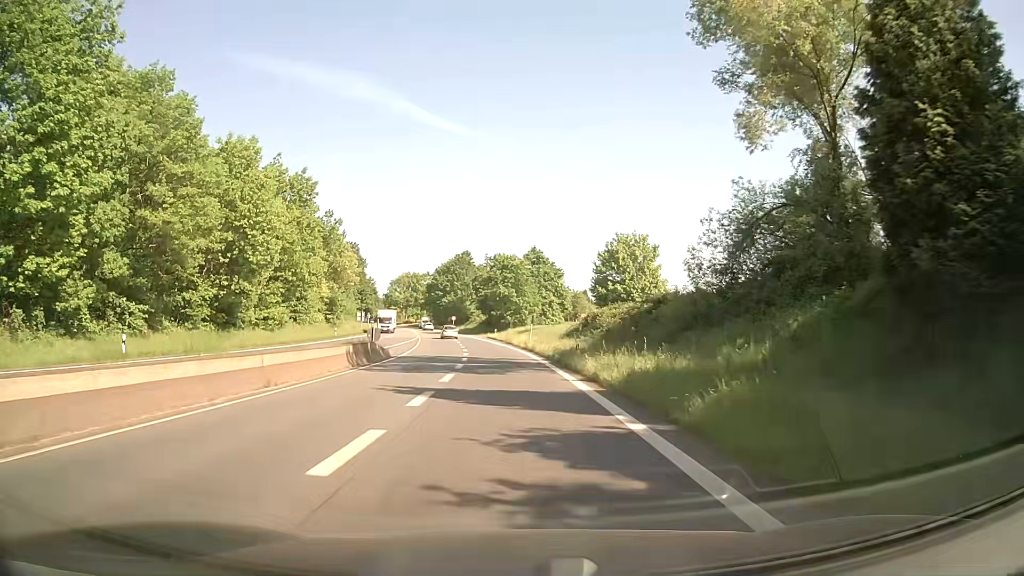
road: primary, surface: asphalt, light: Day
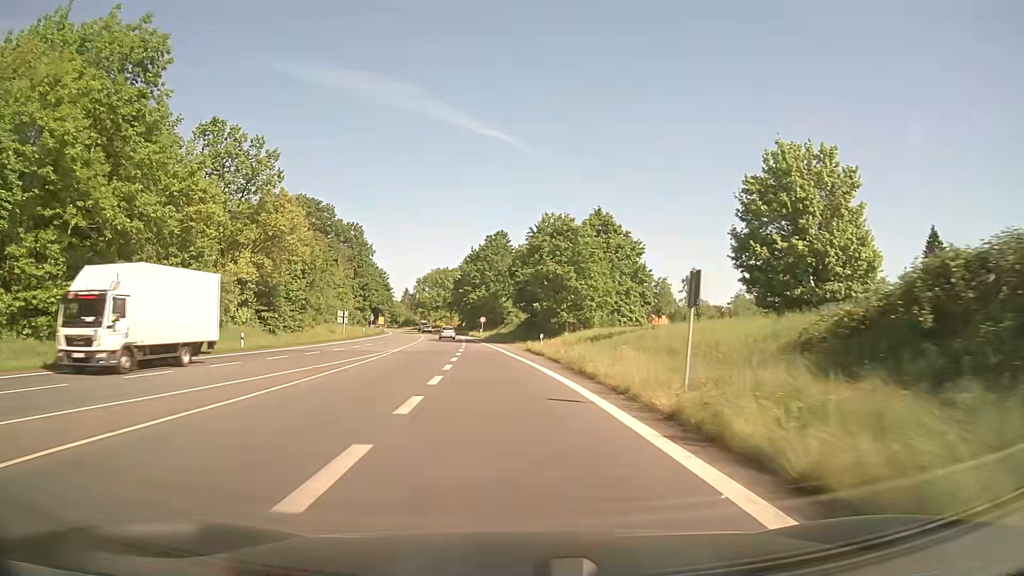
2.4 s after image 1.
(-0.8, +38.2) m; -3°
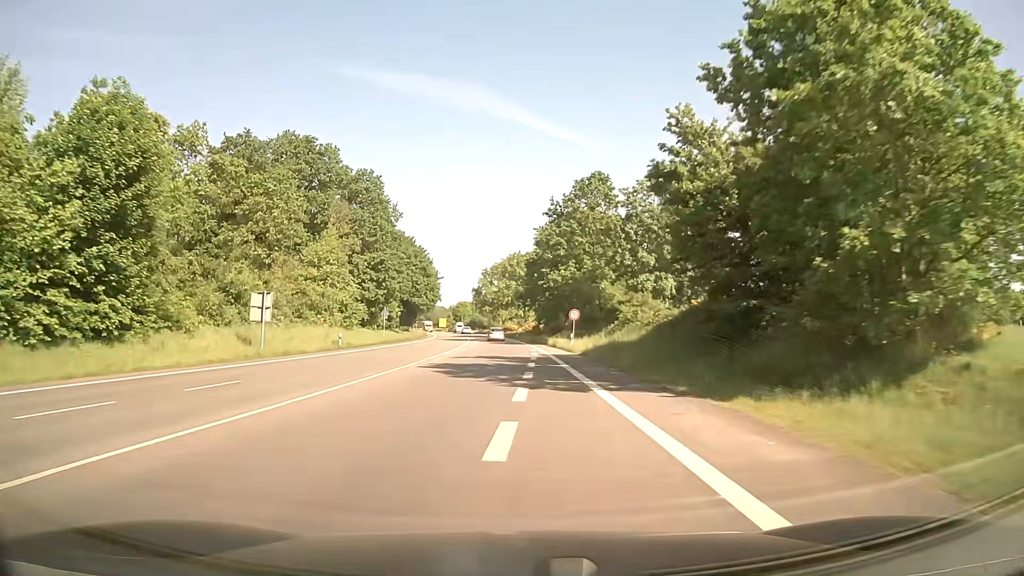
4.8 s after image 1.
(-3.0, +45.4) m; -7°
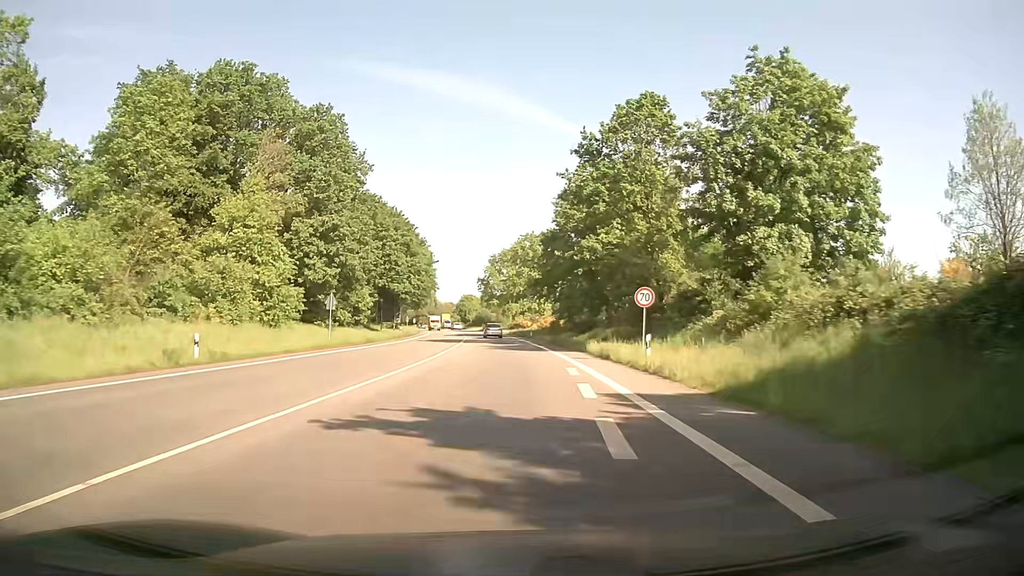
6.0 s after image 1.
(-0.3, +23.1) m; -1°
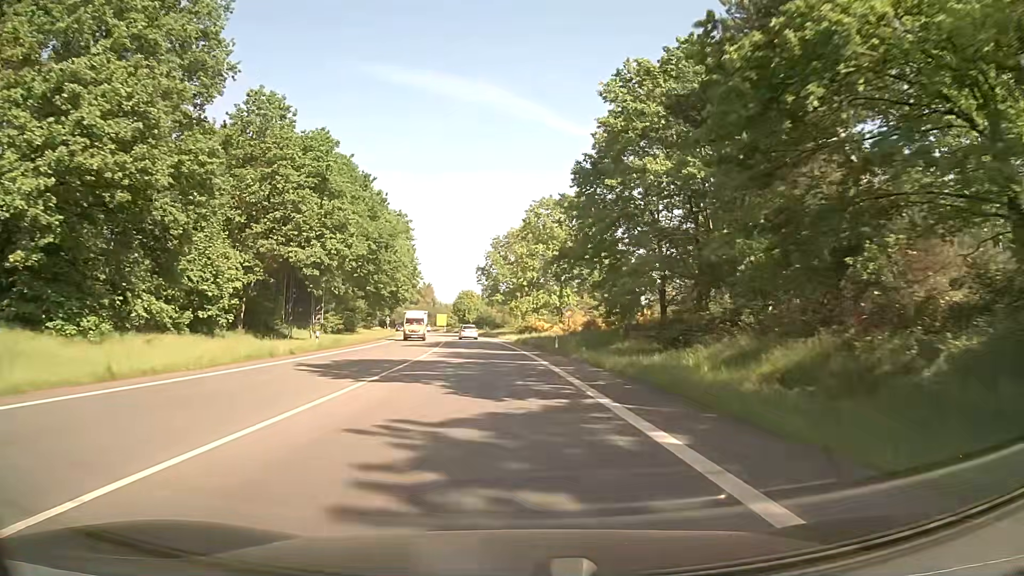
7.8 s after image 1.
(-0.2, +33.5) m; -1°
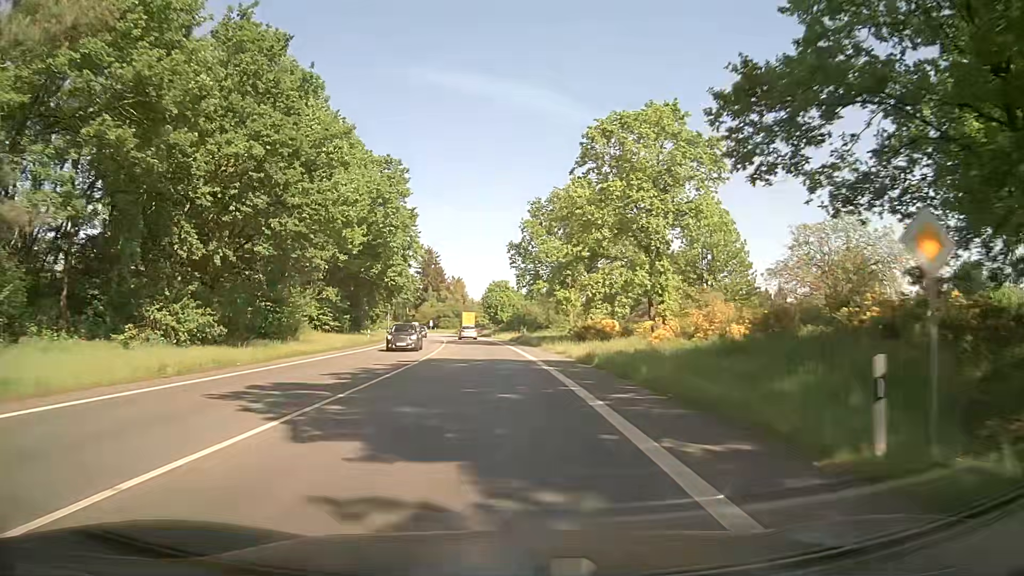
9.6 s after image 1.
(-0.9, +32.9) m; -3°
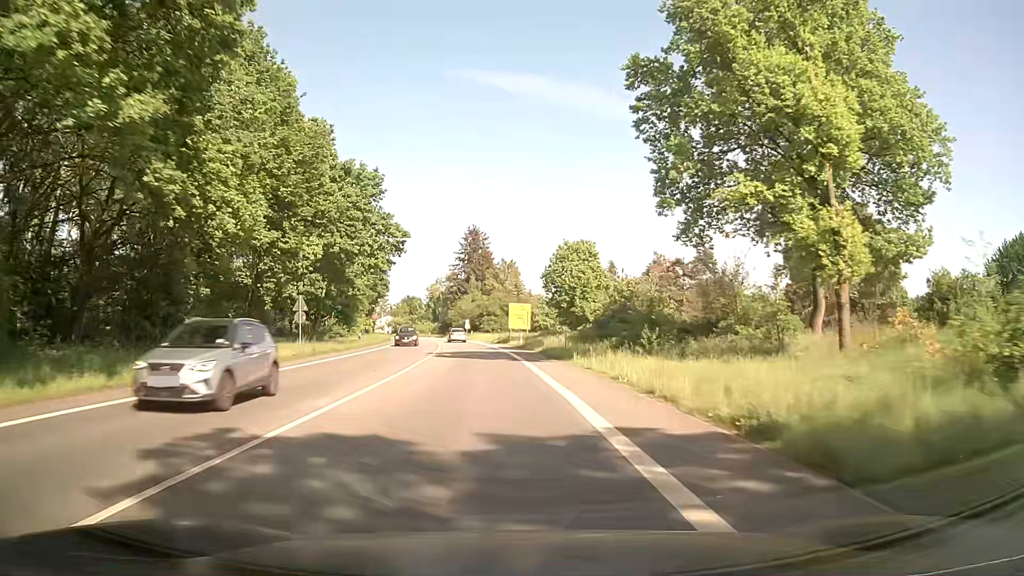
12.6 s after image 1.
(-3.4, +55.1) m; -6°
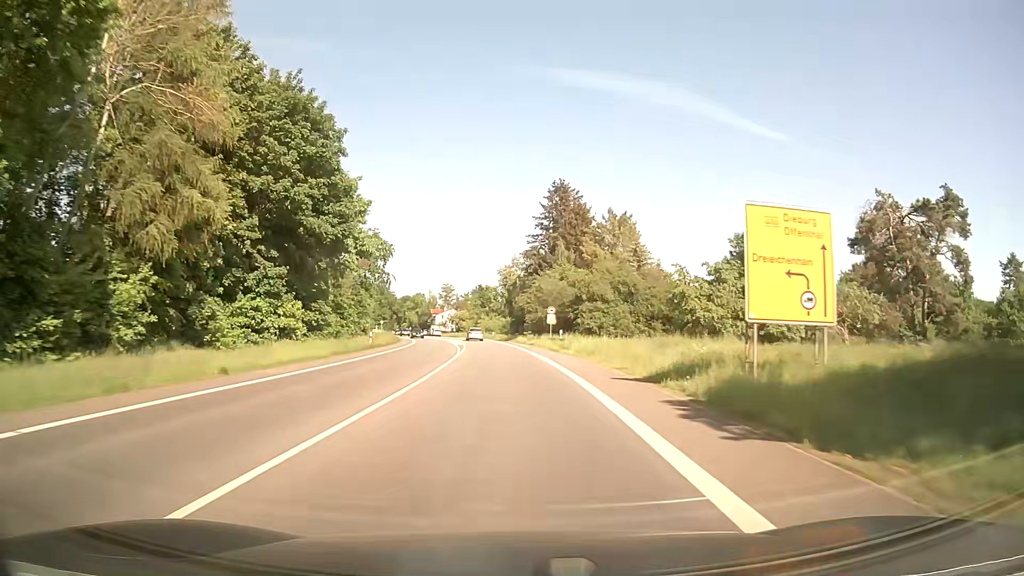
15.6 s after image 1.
(-3.7, +55.8) m; -8°
(0, +10) (0, +20) (-1, +30) (-1, +40) (-2, +50) (-2, +60) (-3, +70) (-5, +80) (-6, +90) (-7, +100) m
